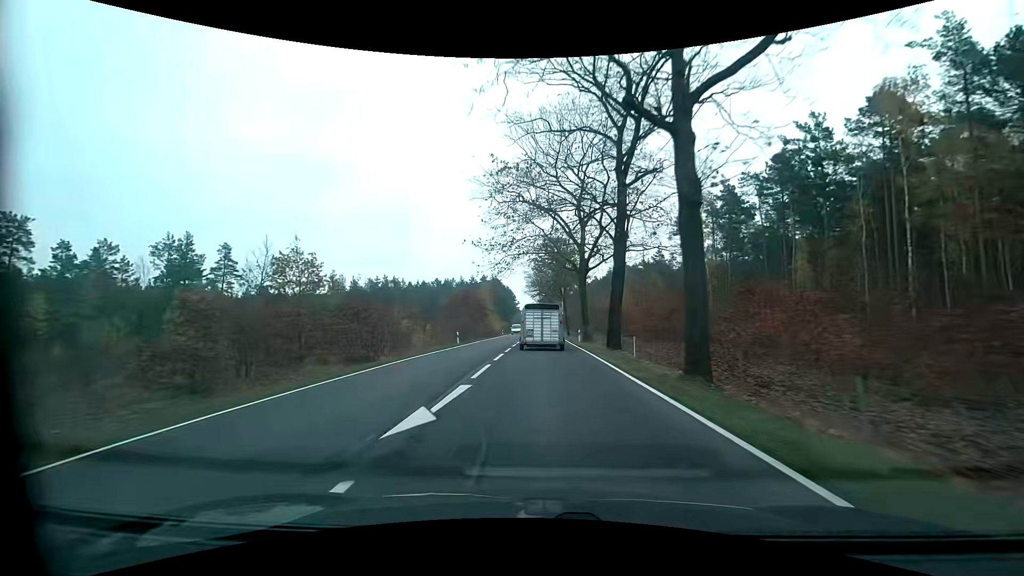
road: primary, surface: asphalt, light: Day
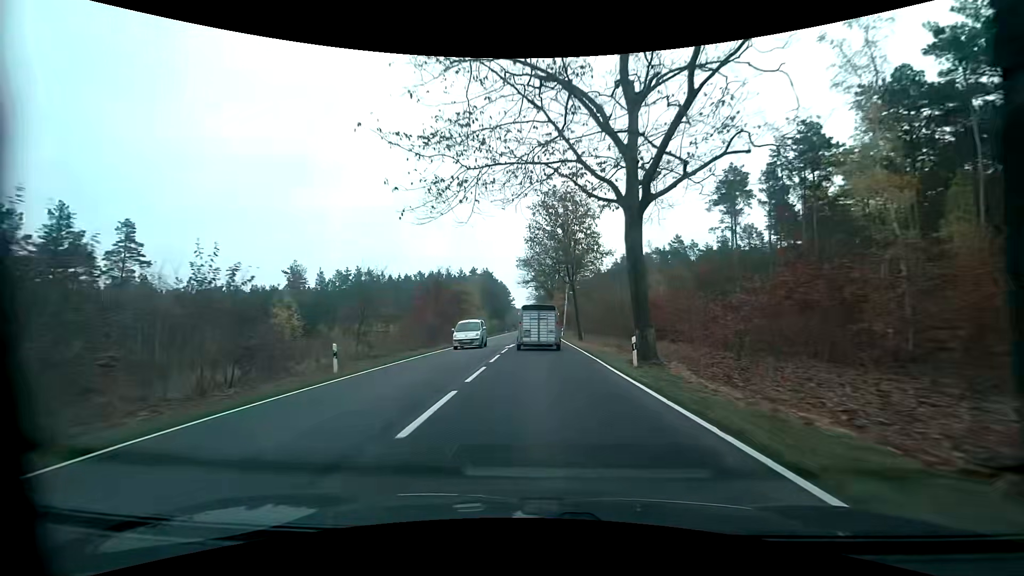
(0.0, +24.3) m; 0°
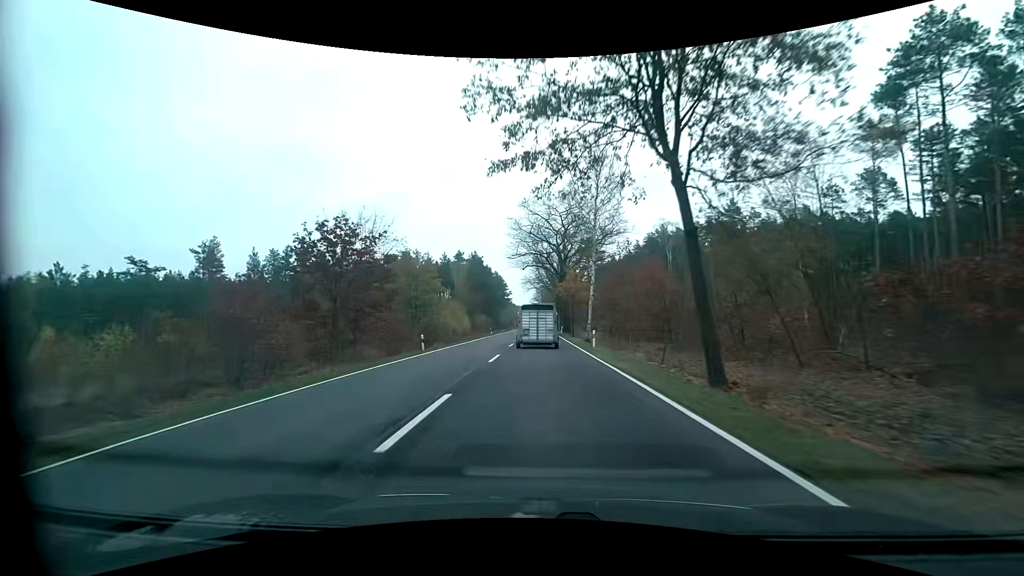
(0.0, +36.6) m; 0°
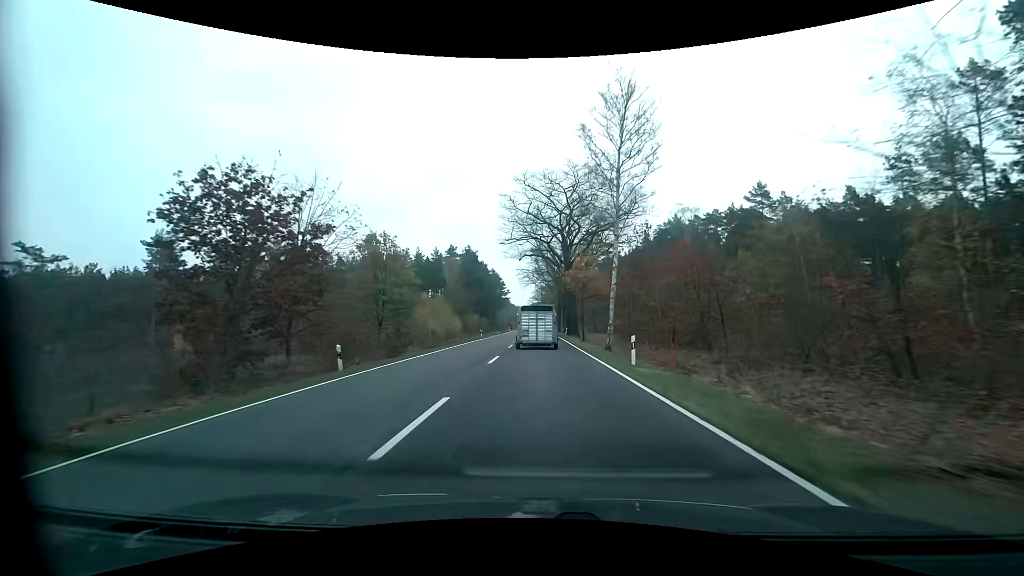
(0.0, +12.2) m; 0°
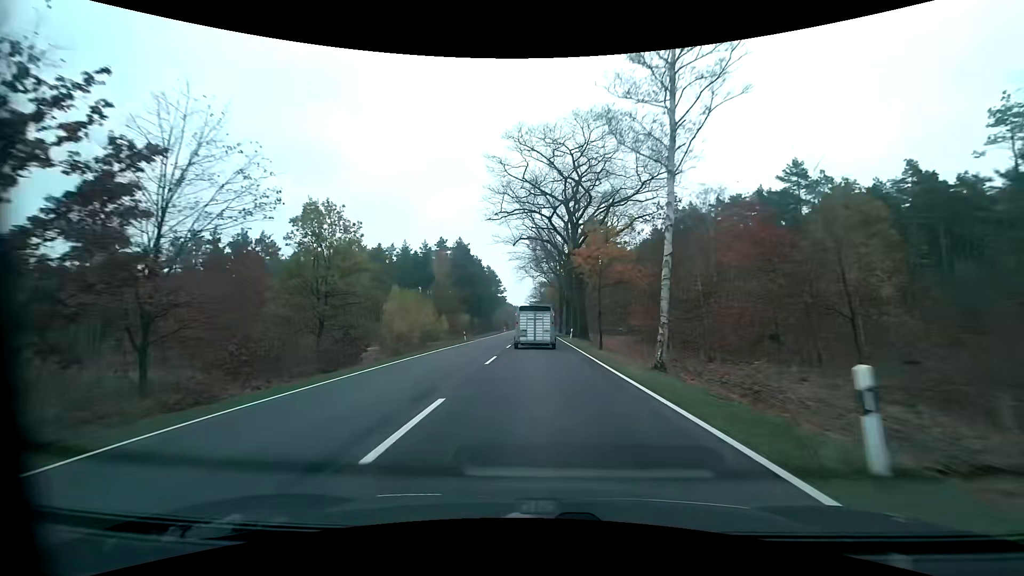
(0.0, +12.3) m; 0°
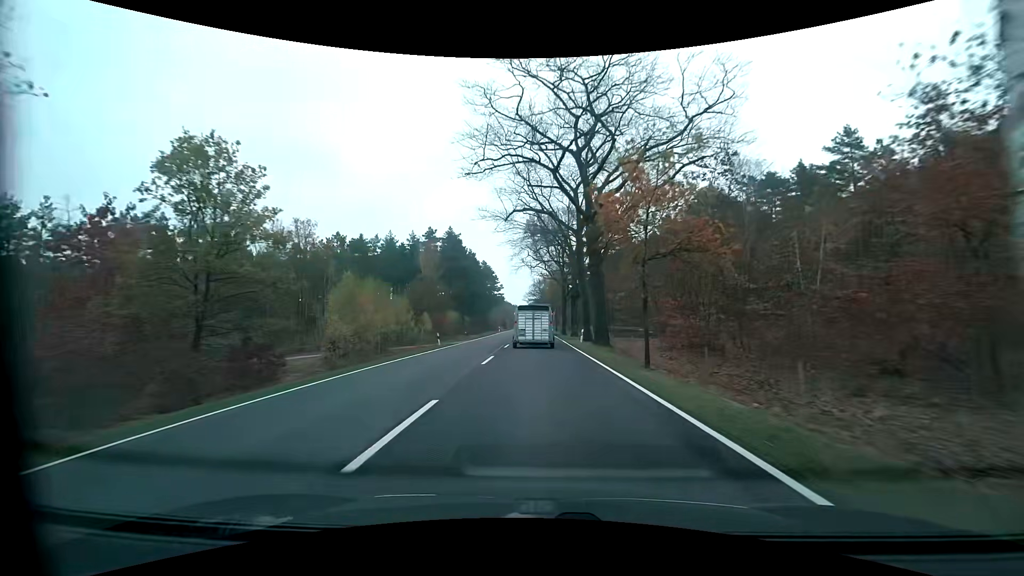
(0.0, +12.3) m; 0°
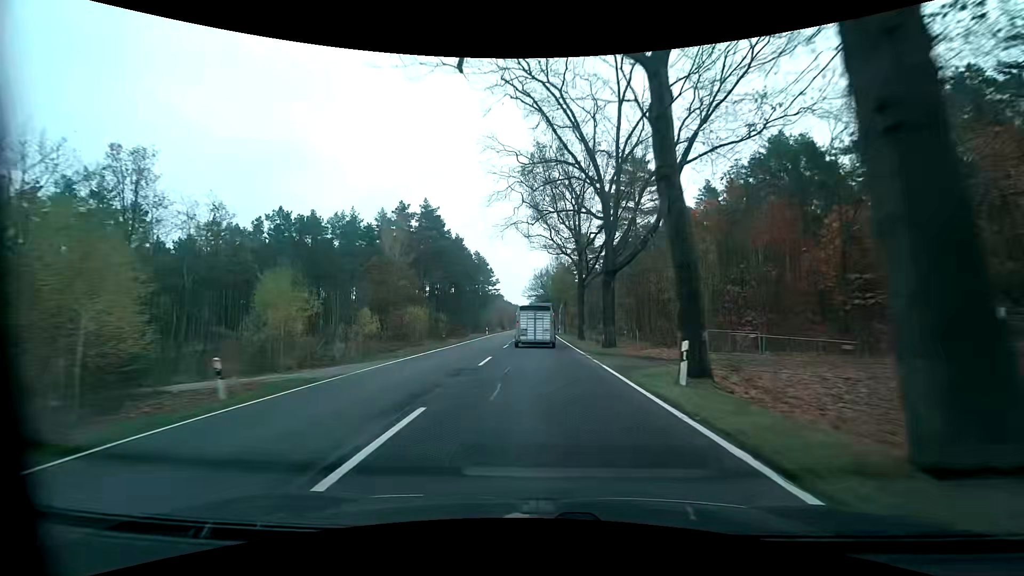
(0.0, +24.7) m; 0°
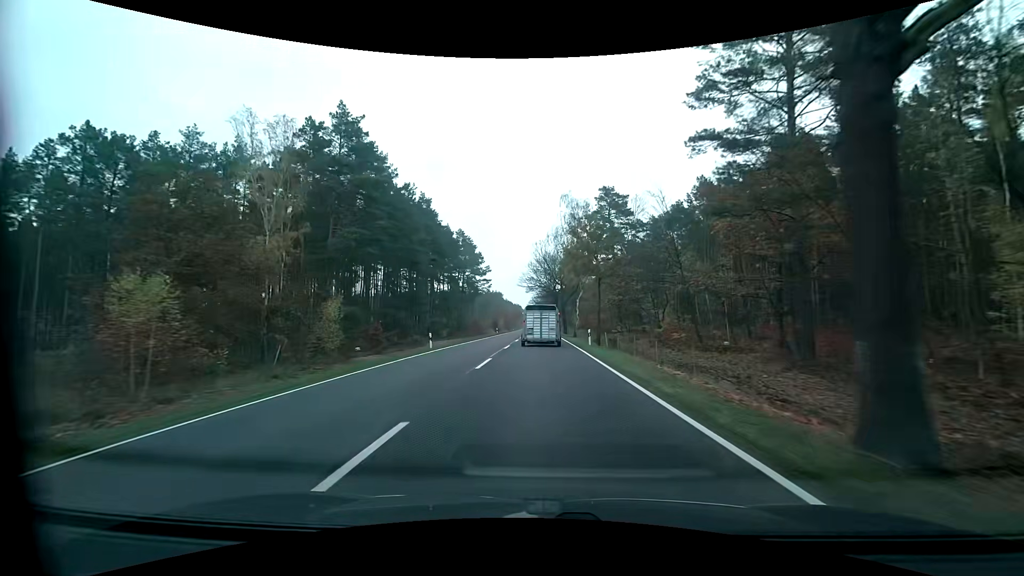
(-0.1, +37.0) m; 0°
(0, +10) (0, +20) (0, +30) (0, +40) (0, +50) (0, +60) (0, +70) (0, +80) (0, +90) (0, +100) m
